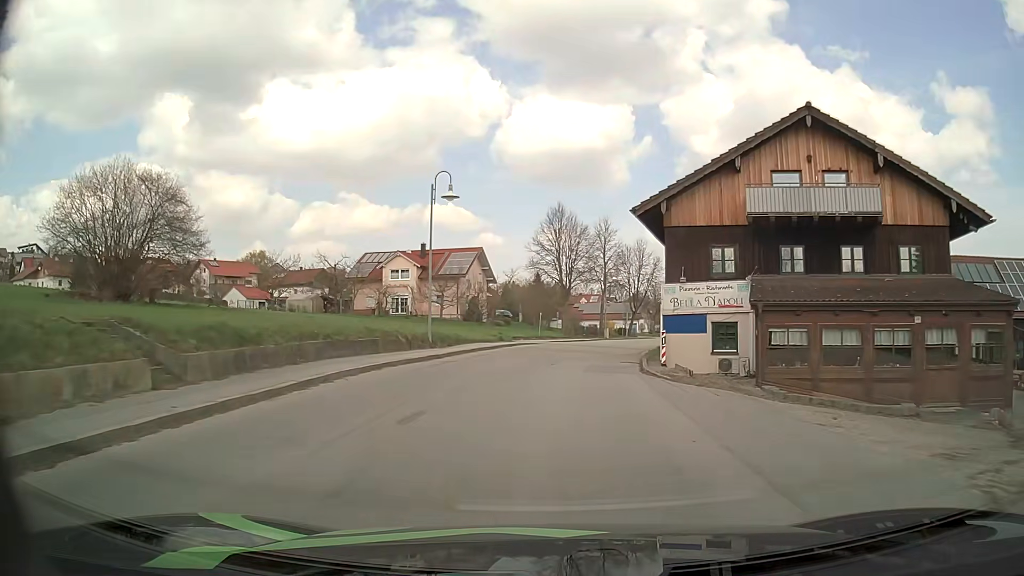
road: secondary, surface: asphalt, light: Day
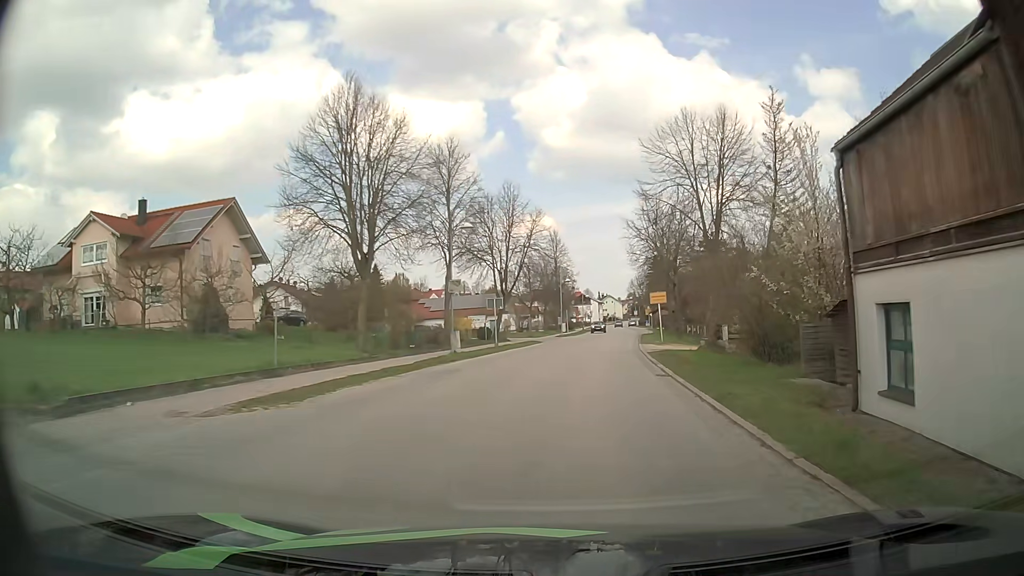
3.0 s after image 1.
(+3.4, +35.1) m; +13°
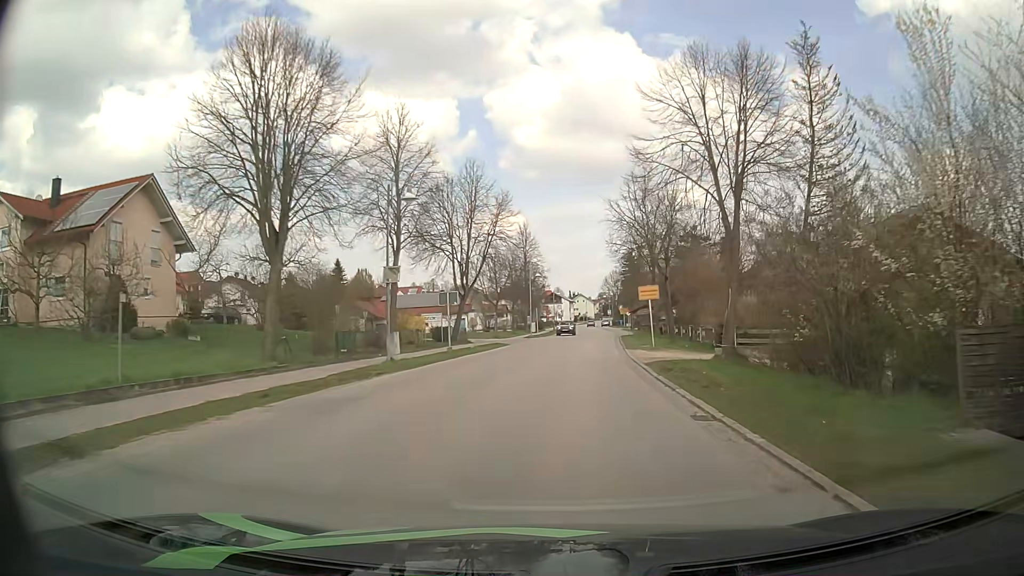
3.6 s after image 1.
(+0.1, +7.1) m; +3°
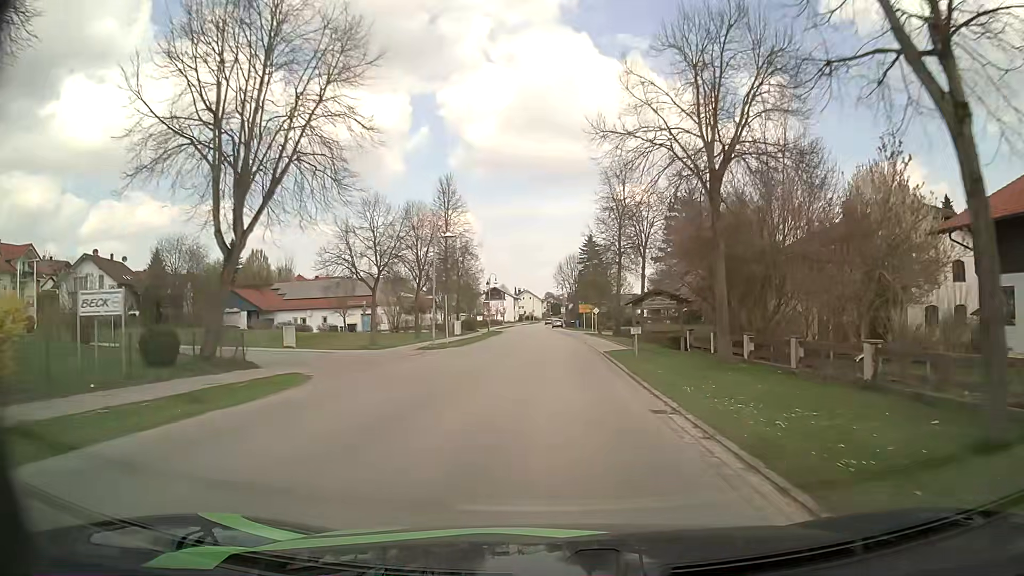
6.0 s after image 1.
(+1.3, +29.7) m; +4°
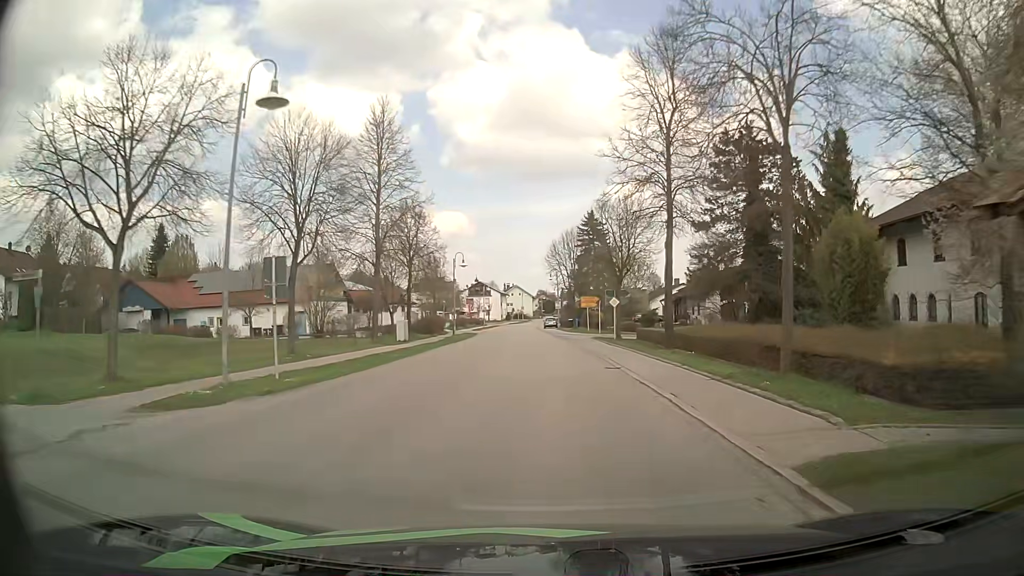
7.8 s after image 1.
(+0.1, +23.4) m; +1°
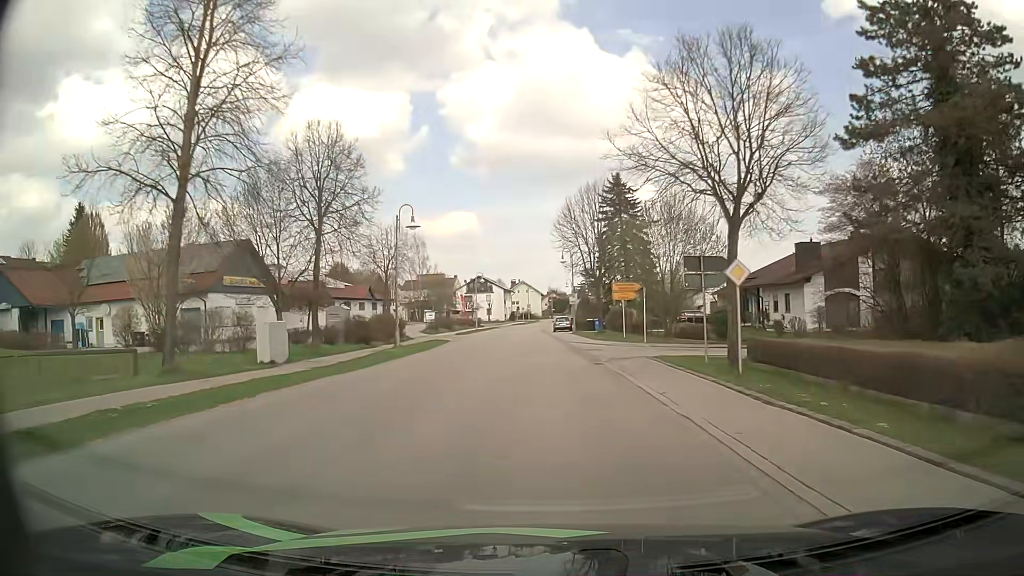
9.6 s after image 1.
(-0.1, +23.8) m; -1°
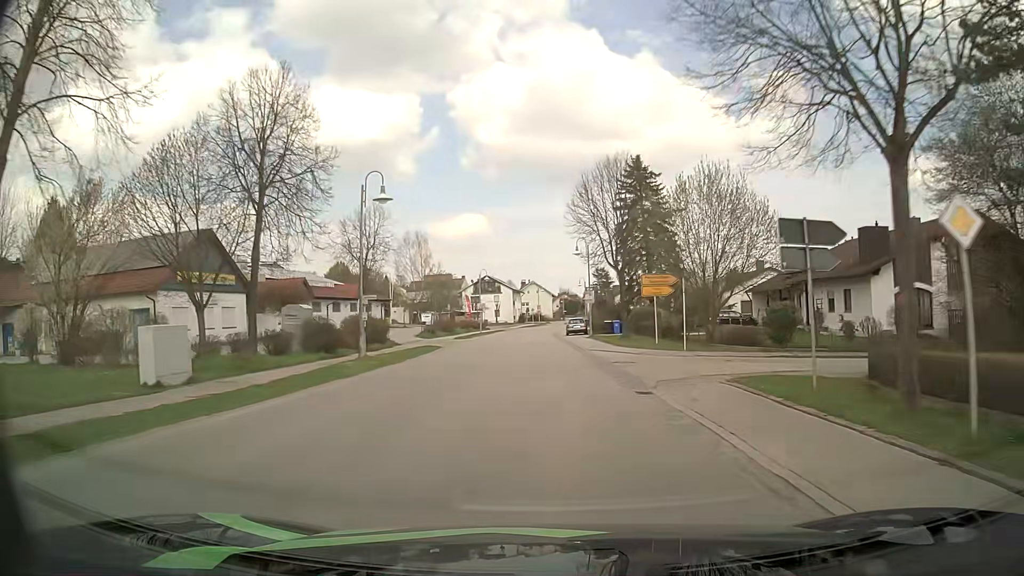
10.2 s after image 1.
(0.0, +8.0) m; -1°
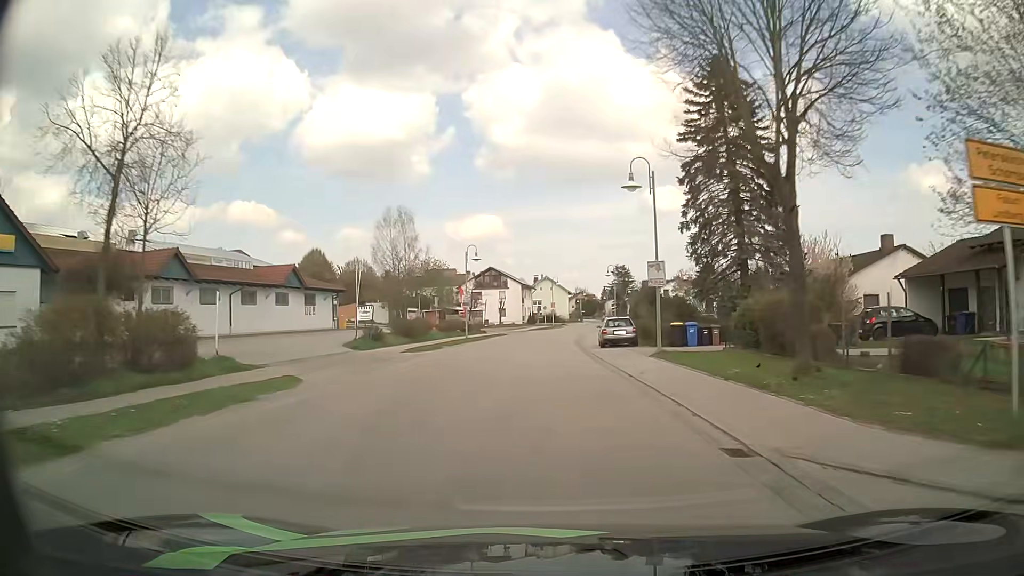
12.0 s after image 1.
(-0.3, +24.2) m; -2°
